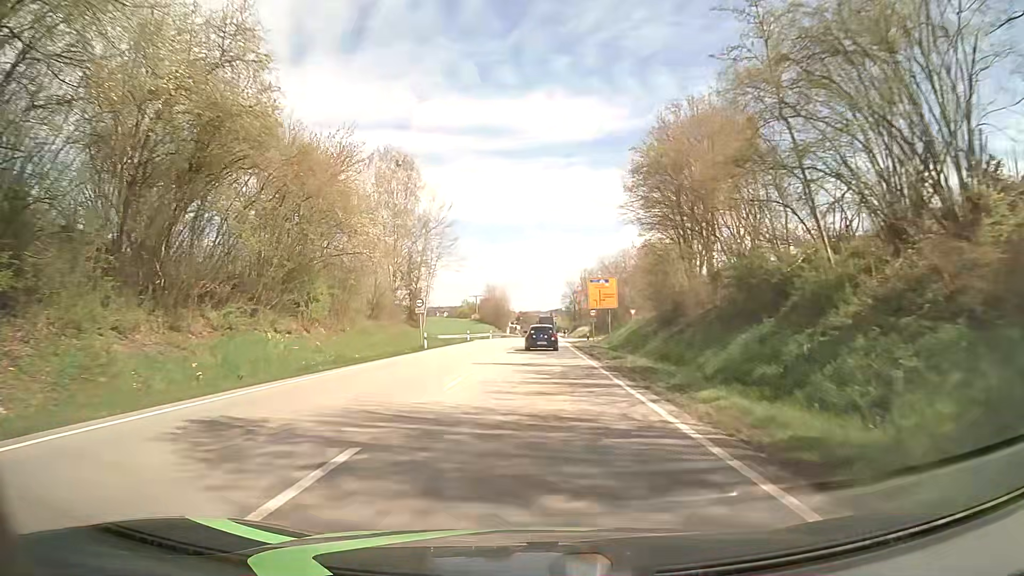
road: primary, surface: asphalt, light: Day
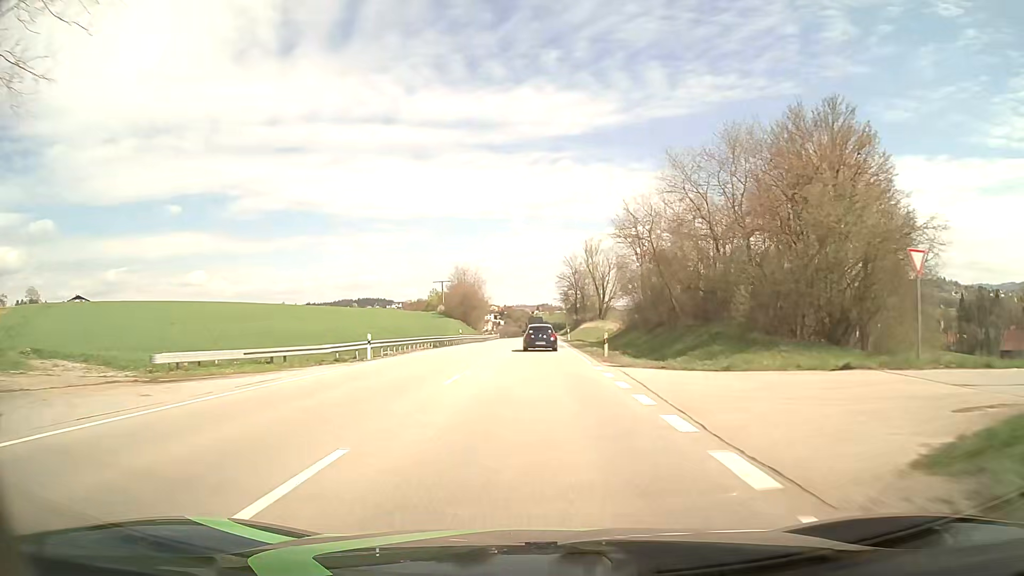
(+0.6, +60.7) m; +1°
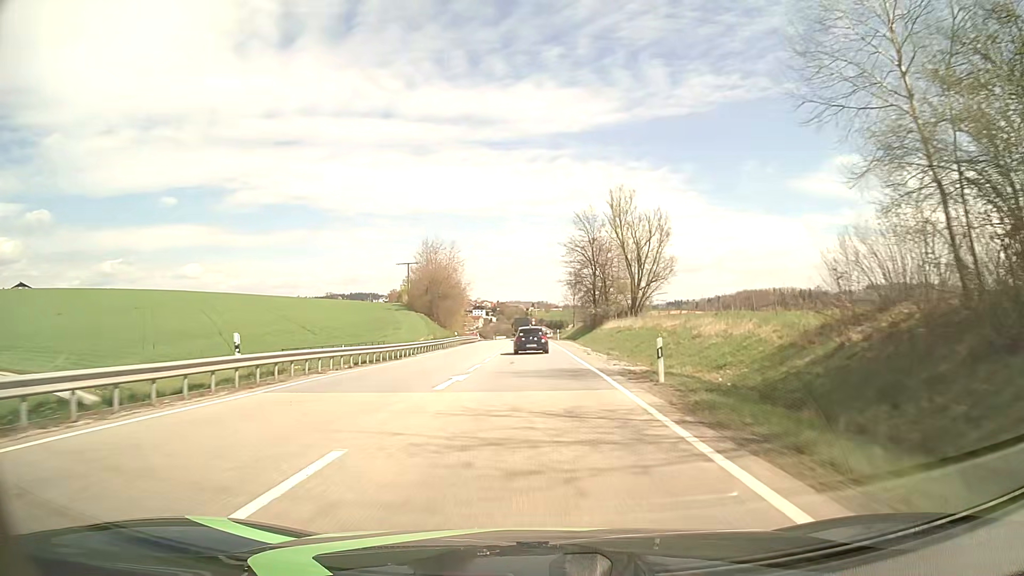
(+0.2, +47.9) m; 0°
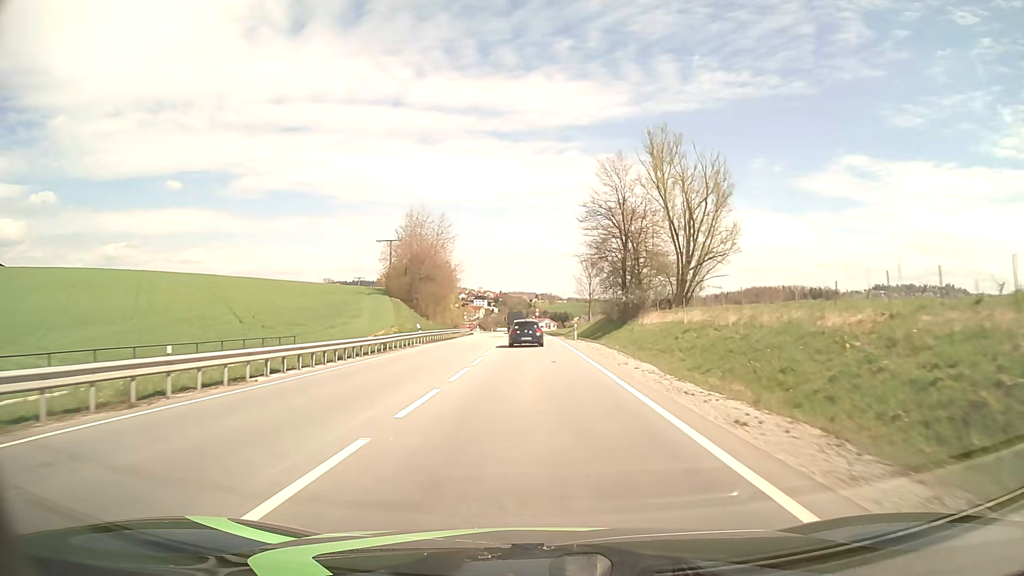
(-0.1, +23.8) m; 0°
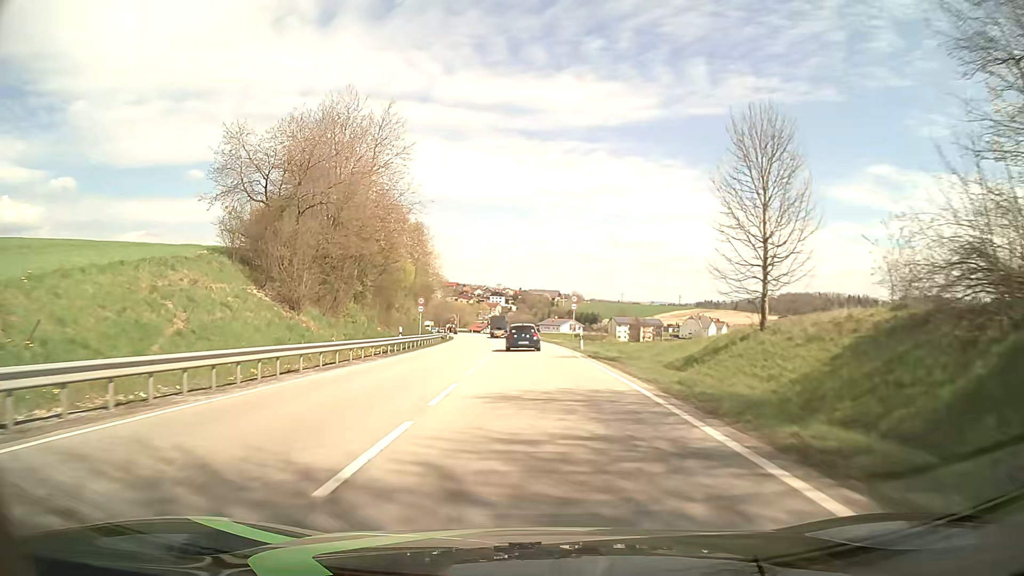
(-0.8, +59.1) m; -2°
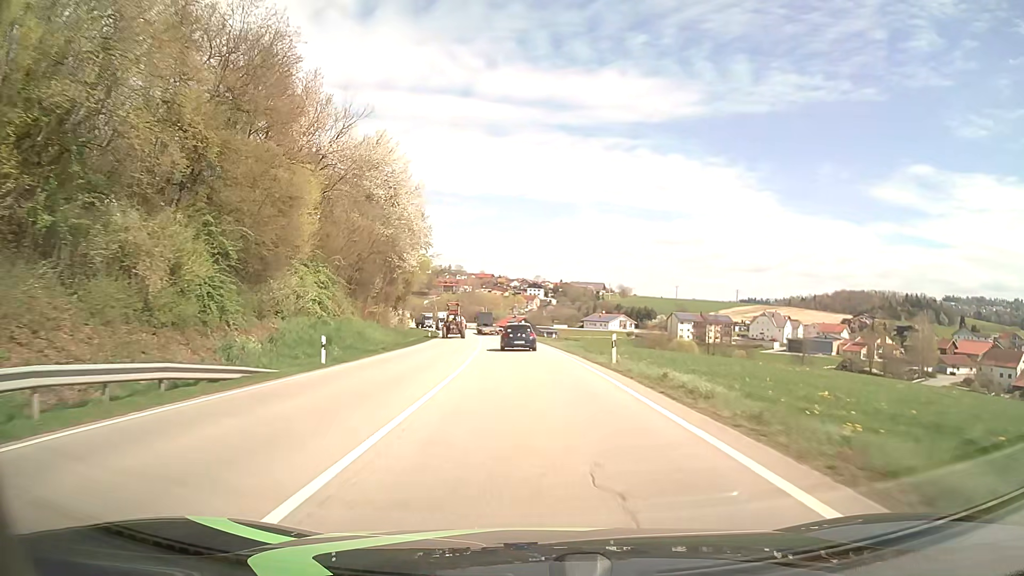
(-1.7, +58.4) m; -4°
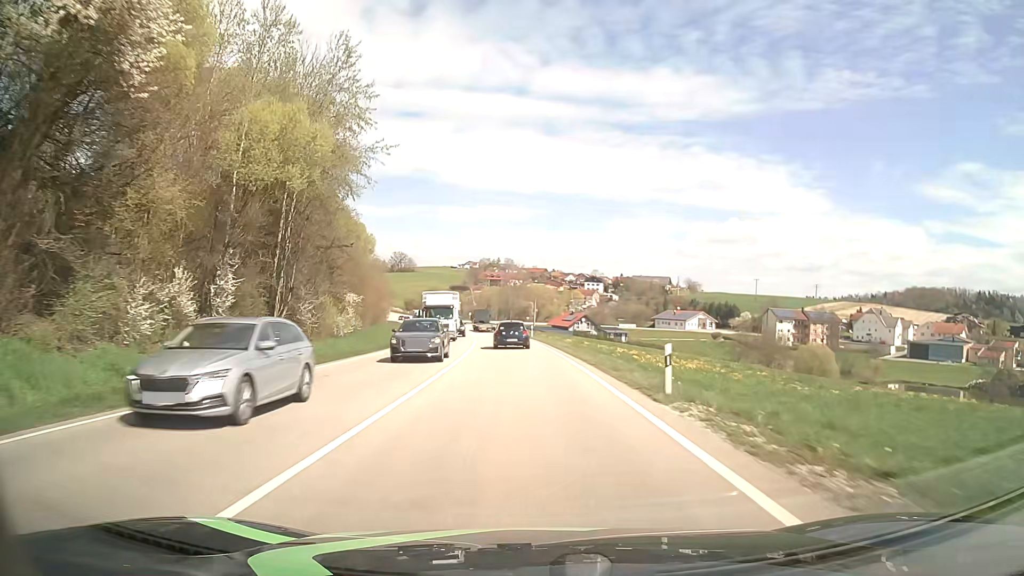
(-2.0, +57.4) m; -4°
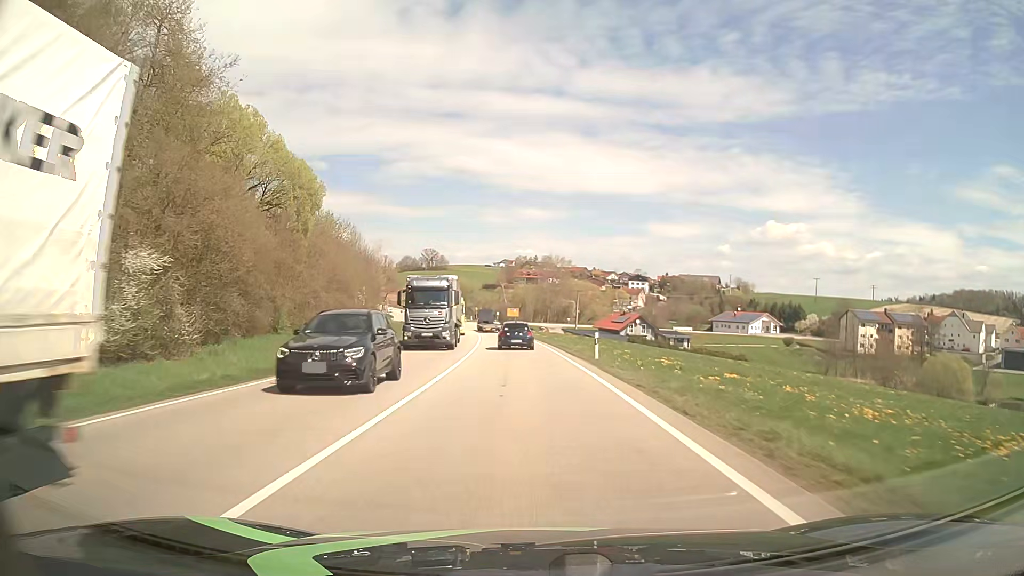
(-1.0, +34.0) m; -3°
(0, +10) (0, +20) (-1, +30) (-1, +40) (-2, +50) (-2, +60) (-3, +70) (-4, +80) (-6, +90) (-7, +100) m
